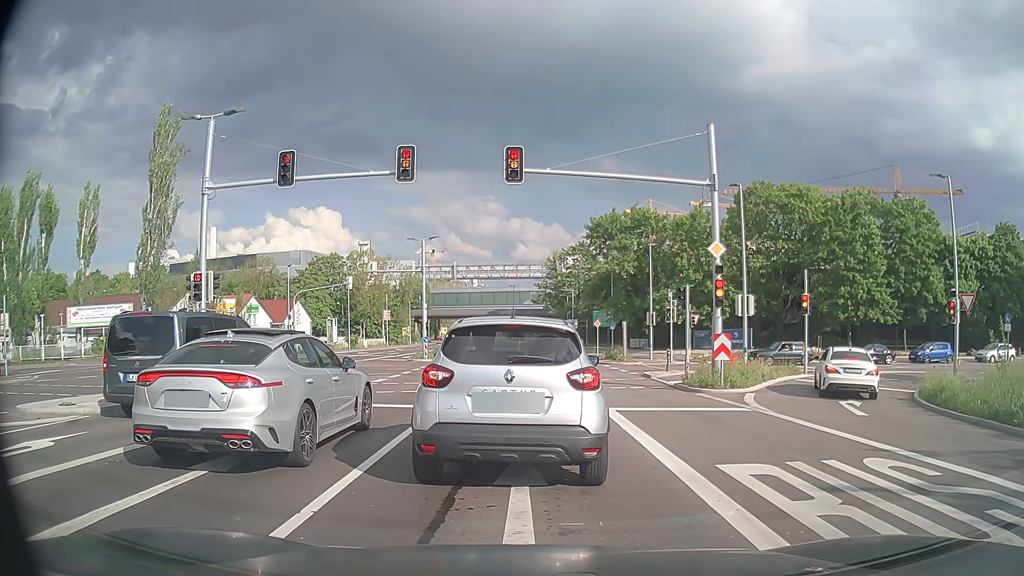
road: secondary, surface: asphalt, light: Day
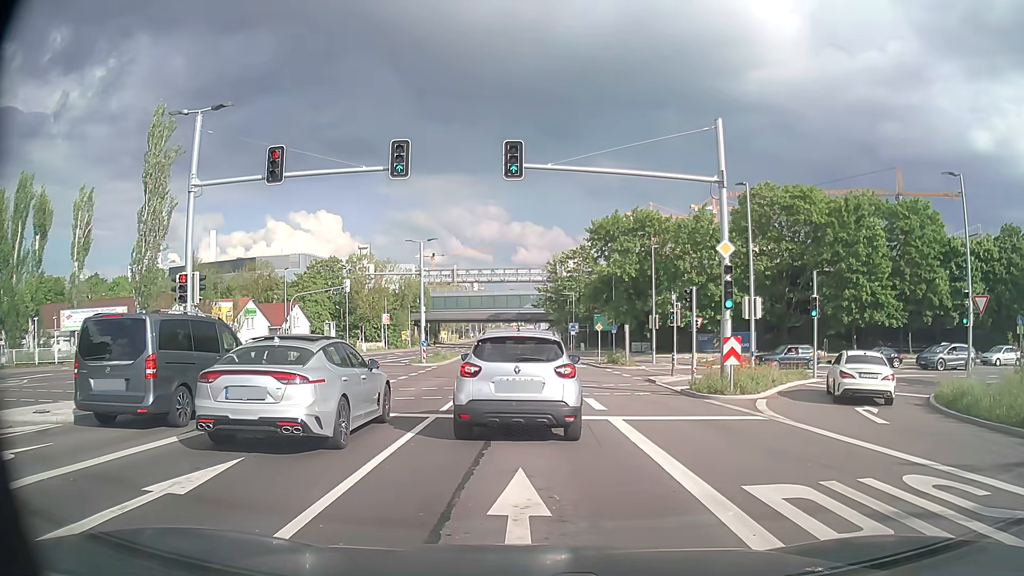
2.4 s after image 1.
(0.0, +1.1) m; 0°
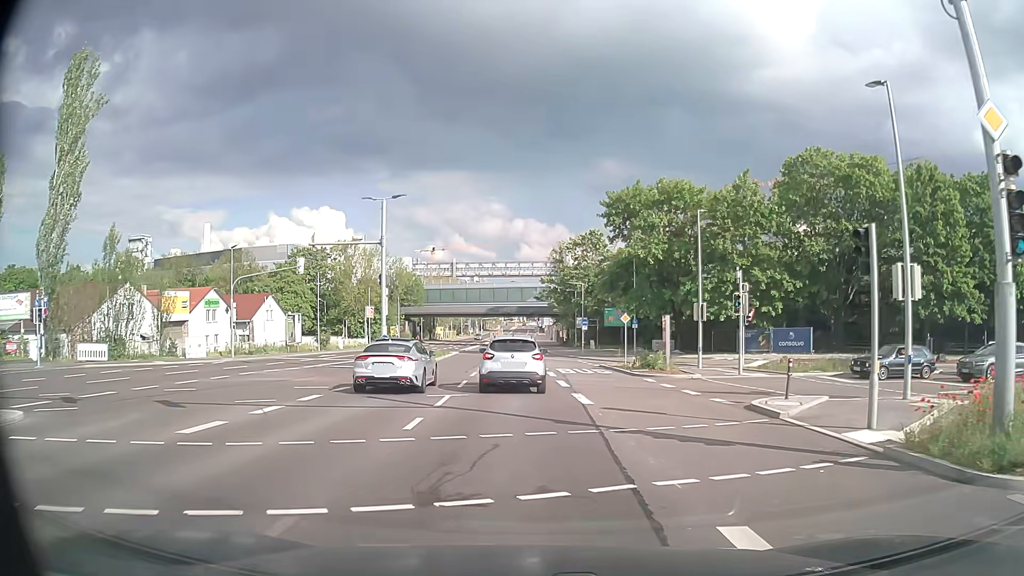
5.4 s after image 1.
(0.0, +13.1) m; 0°
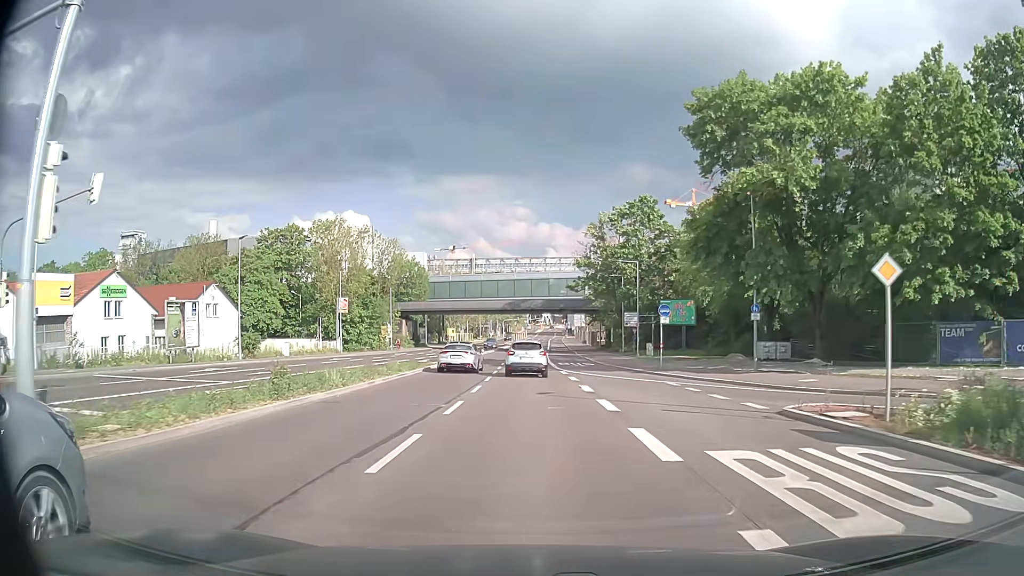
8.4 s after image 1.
(-0.6, +26.0) m; -2°
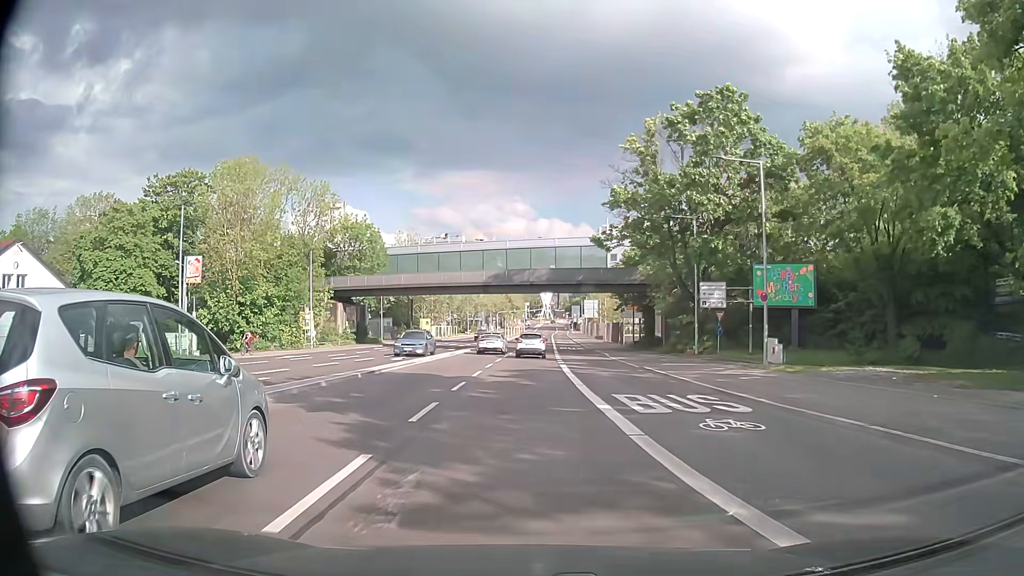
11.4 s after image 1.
(-0.1, +32.6) m; 0°
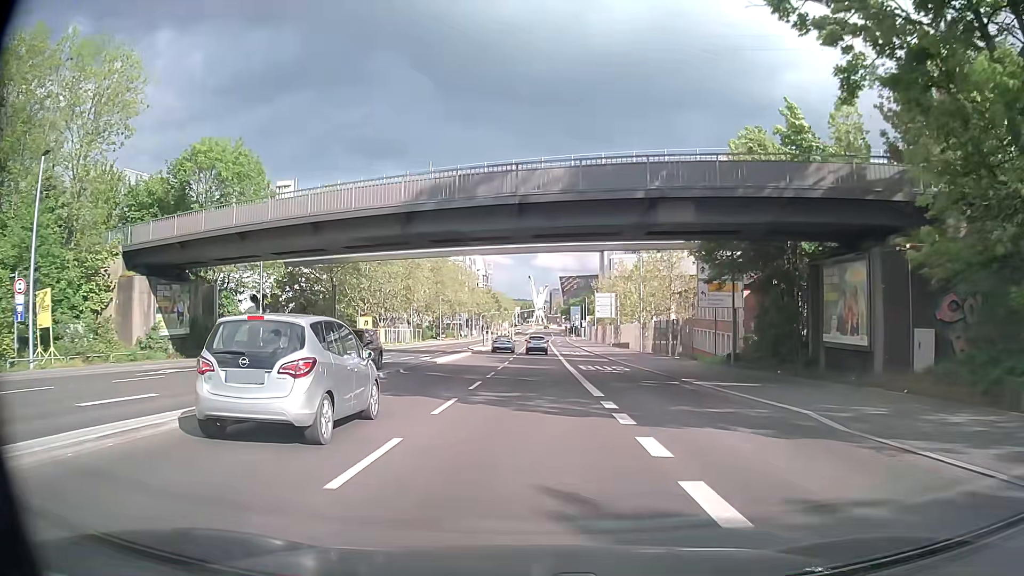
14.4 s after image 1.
(0.0, +34.8) m; +1°
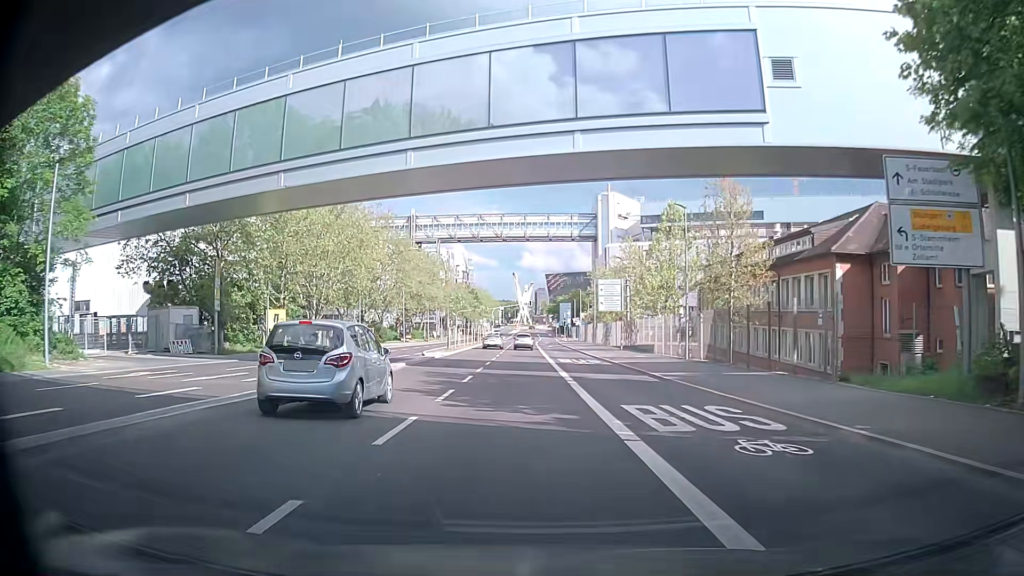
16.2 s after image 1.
(+0.3, +21.5) m; +1°
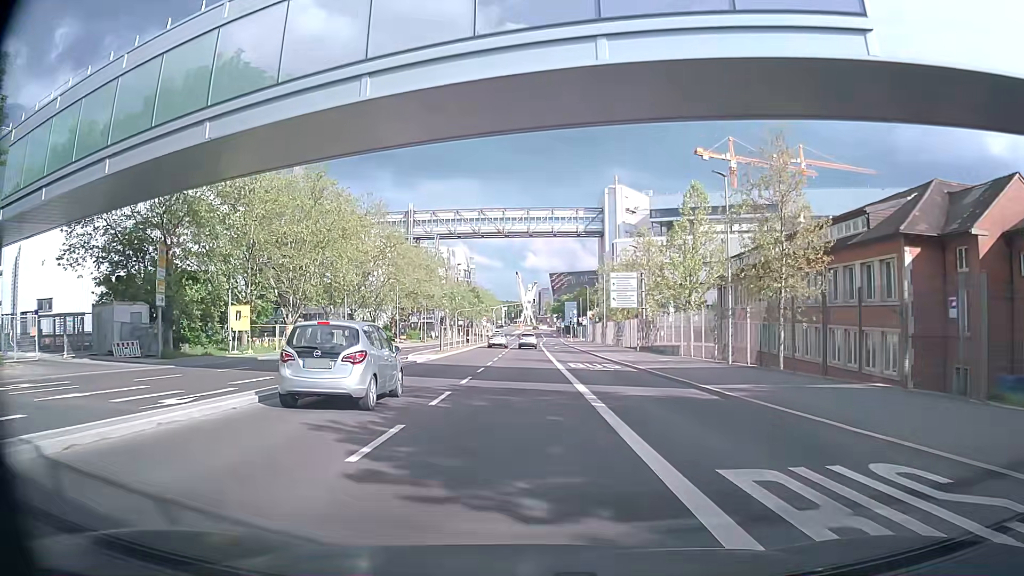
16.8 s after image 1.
(0.0, +7.2) m; 0°
(0, +10) (0, +20) (0, +30) (0, +40) (0, +50) (+1, +60) (+1, +70) (+1, +80) (+1, +90) (+2, +100) m
